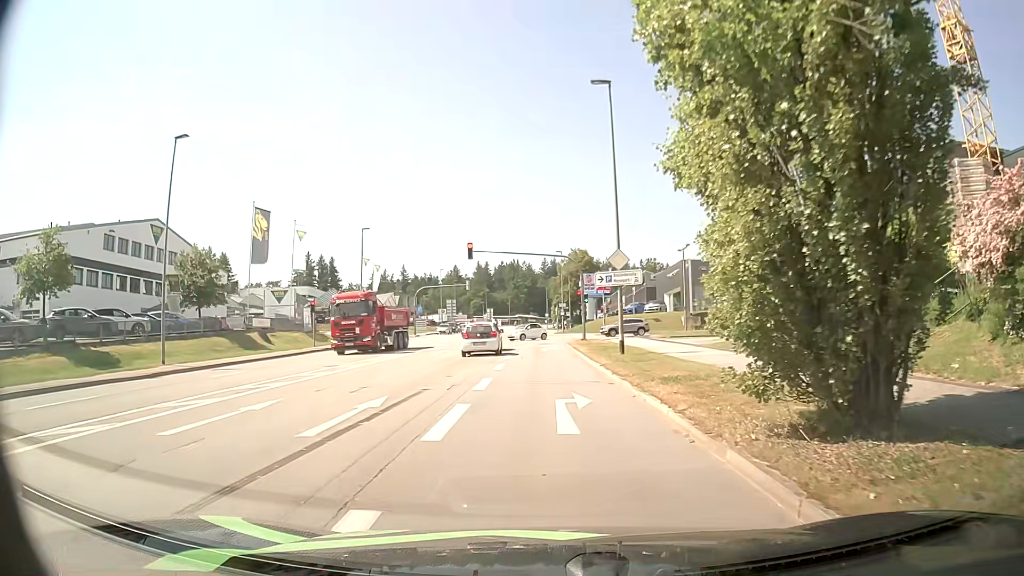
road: tertiary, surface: asphalt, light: Day
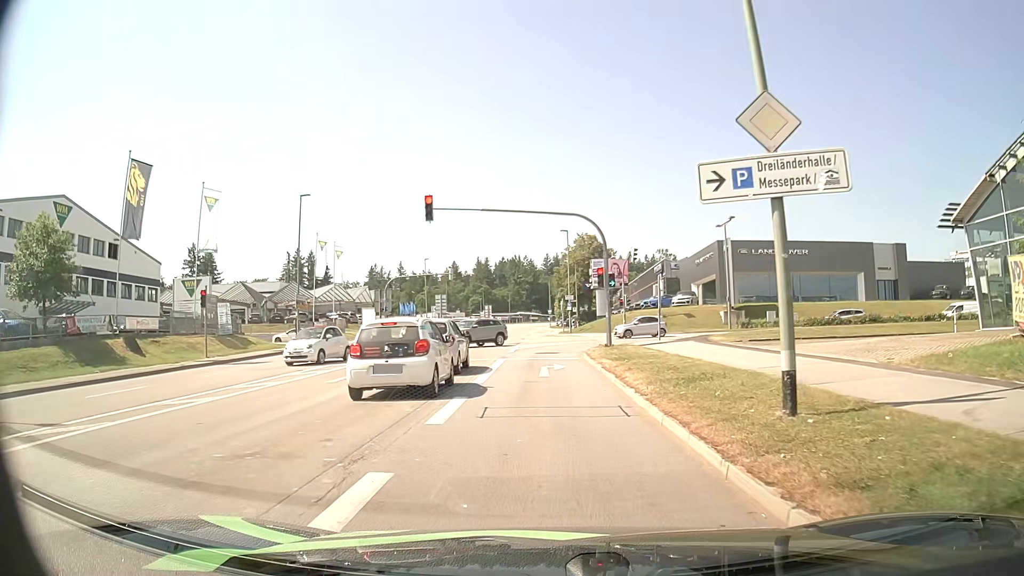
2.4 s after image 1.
(-0.3, +16.9) m; -1°
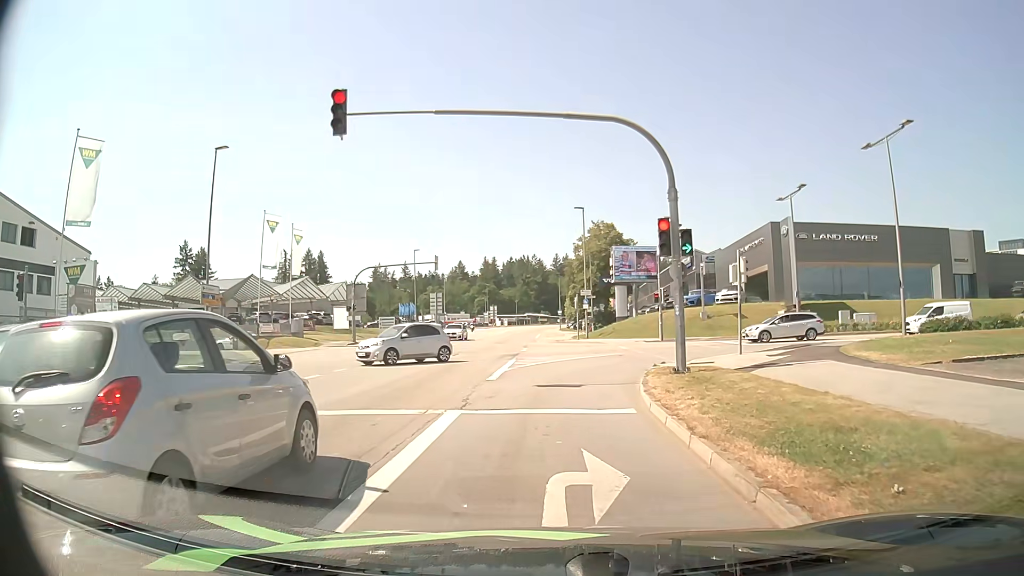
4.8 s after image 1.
(0.0, +14.1) m; -1°
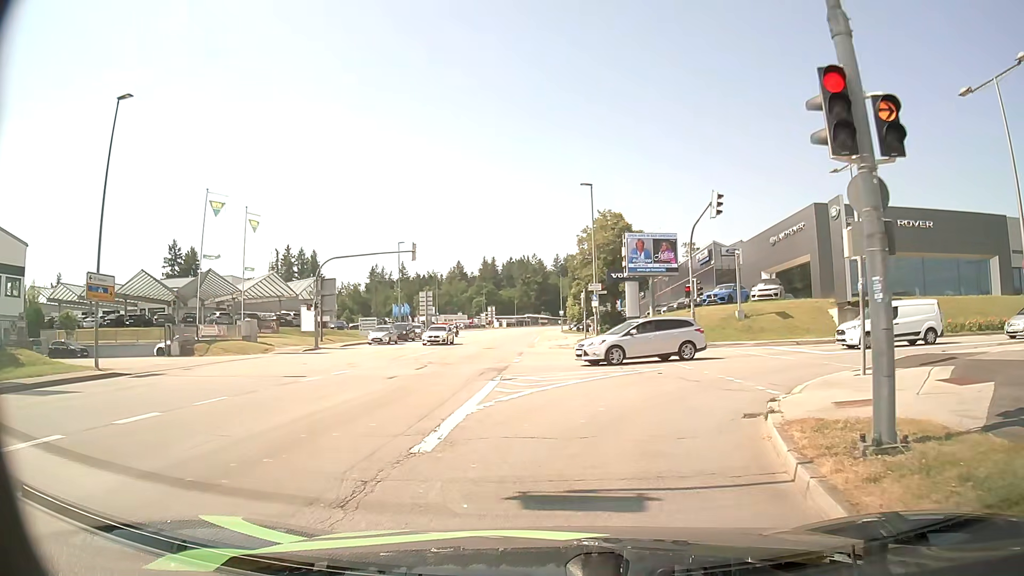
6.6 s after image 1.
(0.0, +9.3) m; 0°
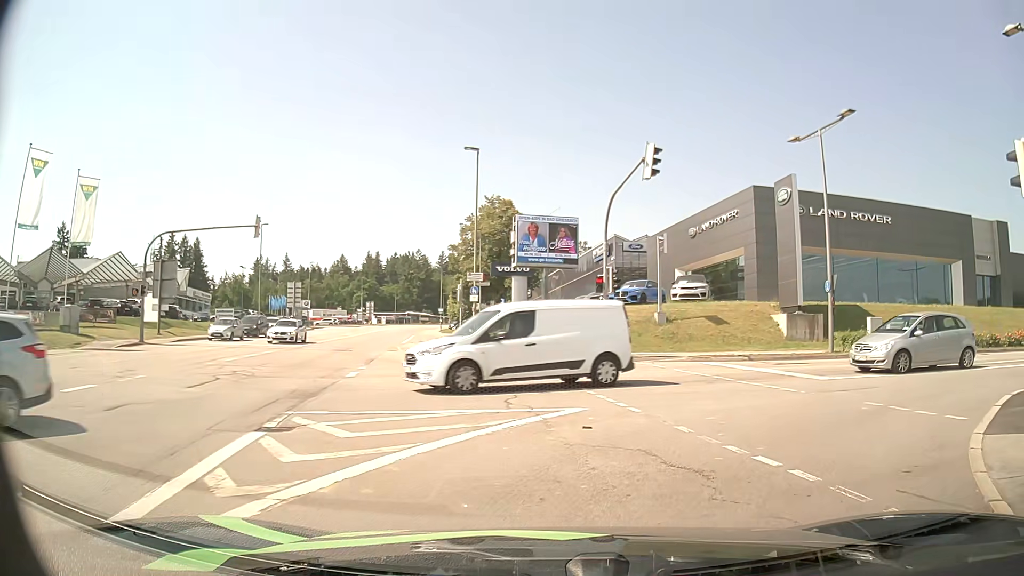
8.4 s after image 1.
(+0.5, +8.8) m; +11°
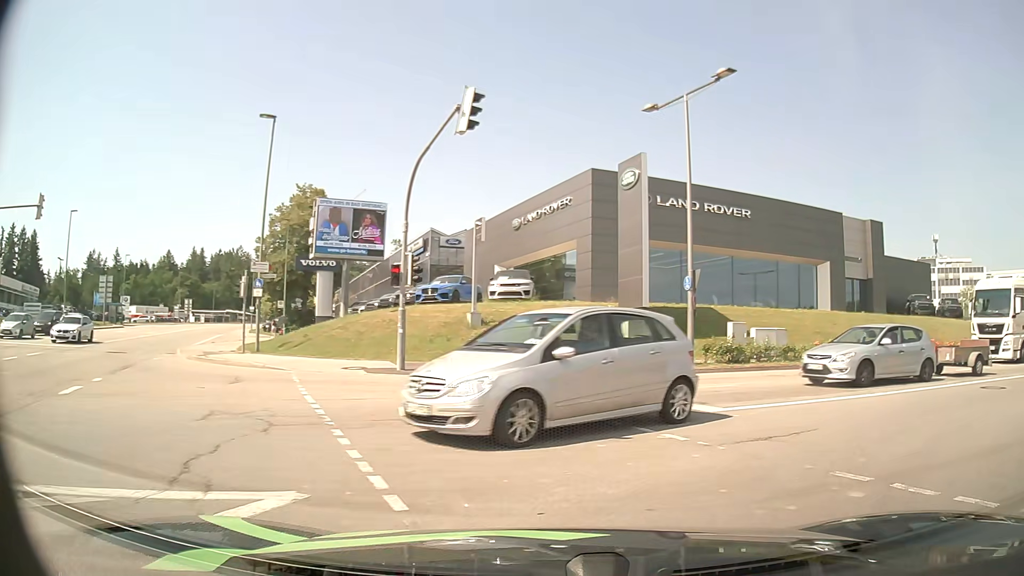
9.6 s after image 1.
(+0.5, +5.3) m; +14°
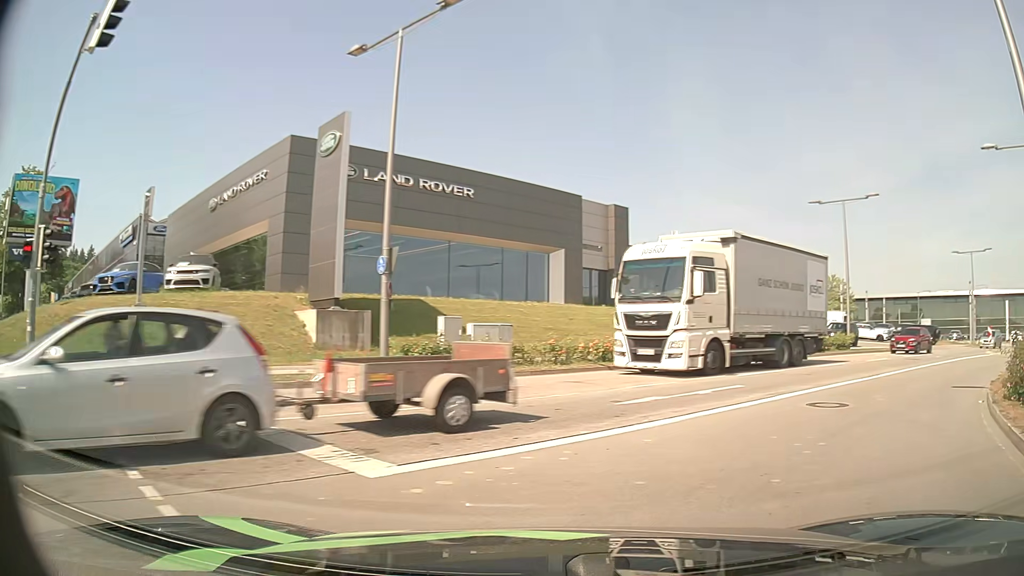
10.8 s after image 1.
(+1.0, +5.0) m; +23°
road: secondary
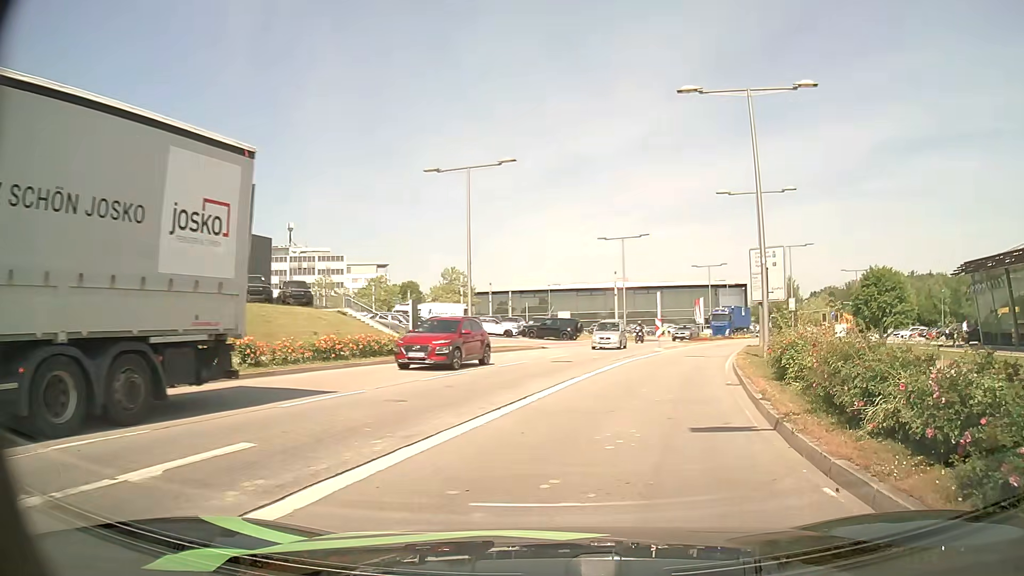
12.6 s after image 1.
(+2.5, +7.6) m; +34°
